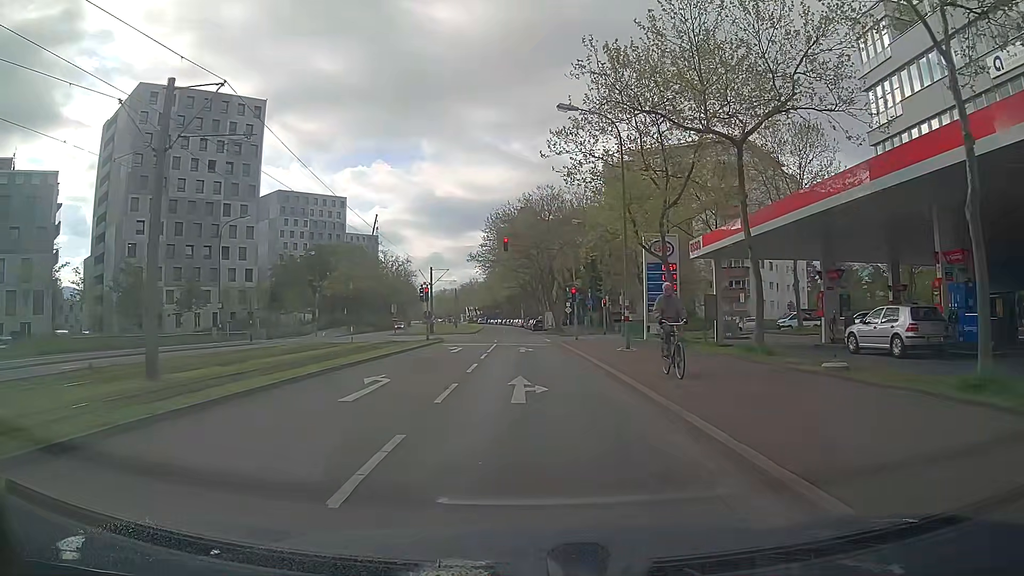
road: tertiary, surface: asphalt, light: Day
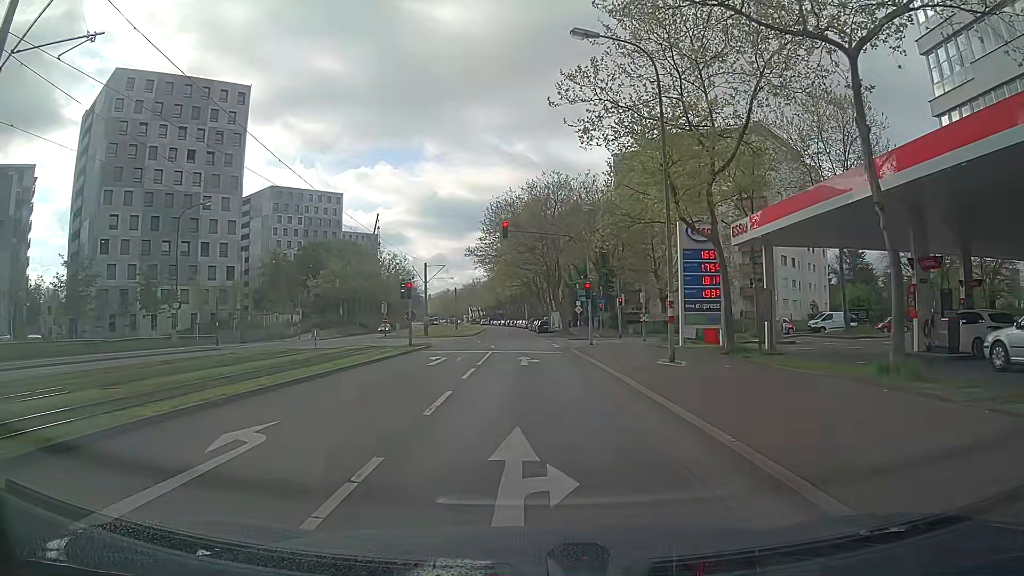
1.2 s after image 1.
(+0.1, +7.1) m; 0°
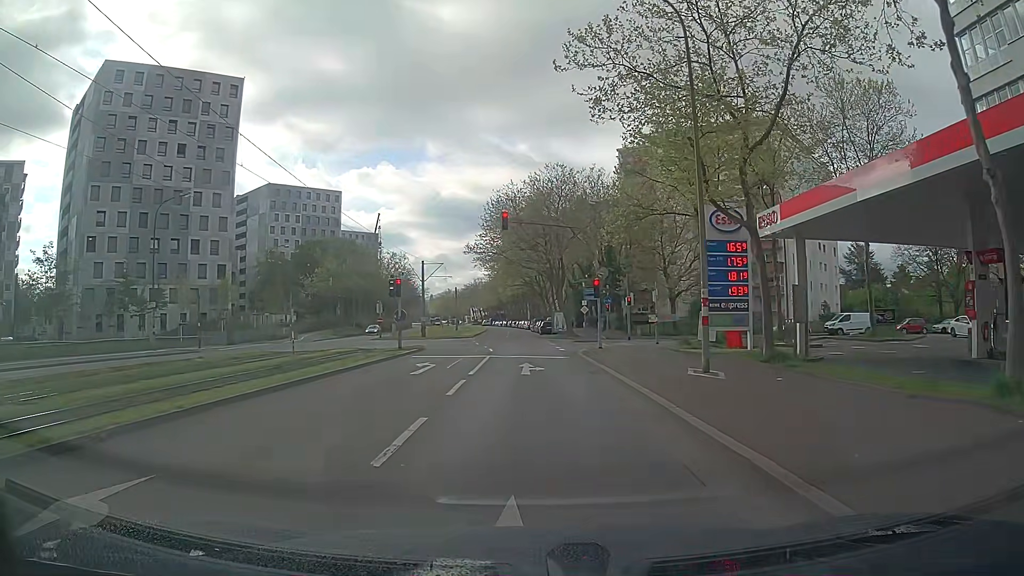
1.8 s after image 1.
(0.0, +3.2) m; 0°
(0, +10) (0, +20) (0, +30) (0, +40) (0, +50) (-1, +60) (-1, +70) (-2, +80) (-3, +90) (-4, +100) m
